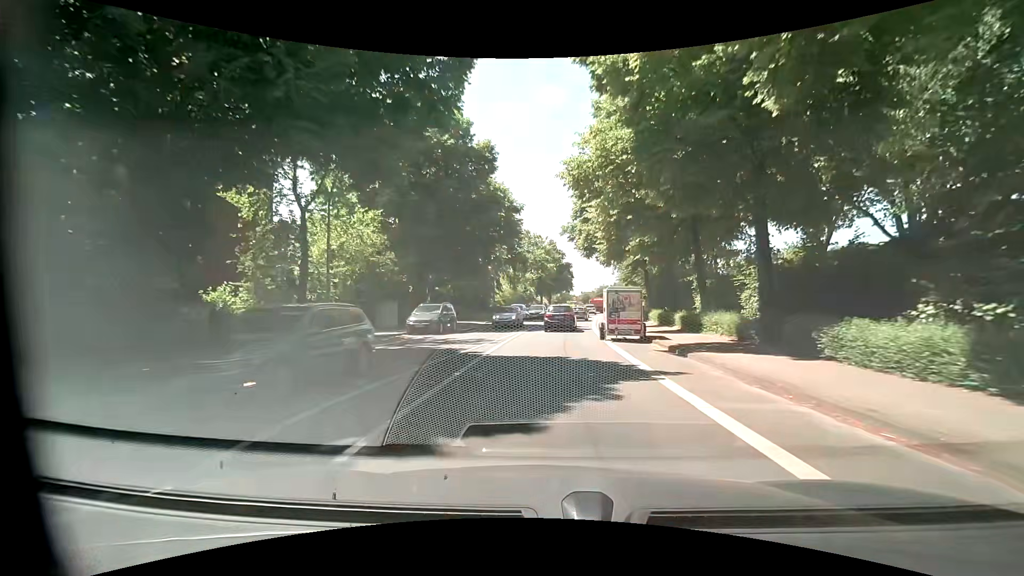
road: primary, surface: asphalt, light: Day
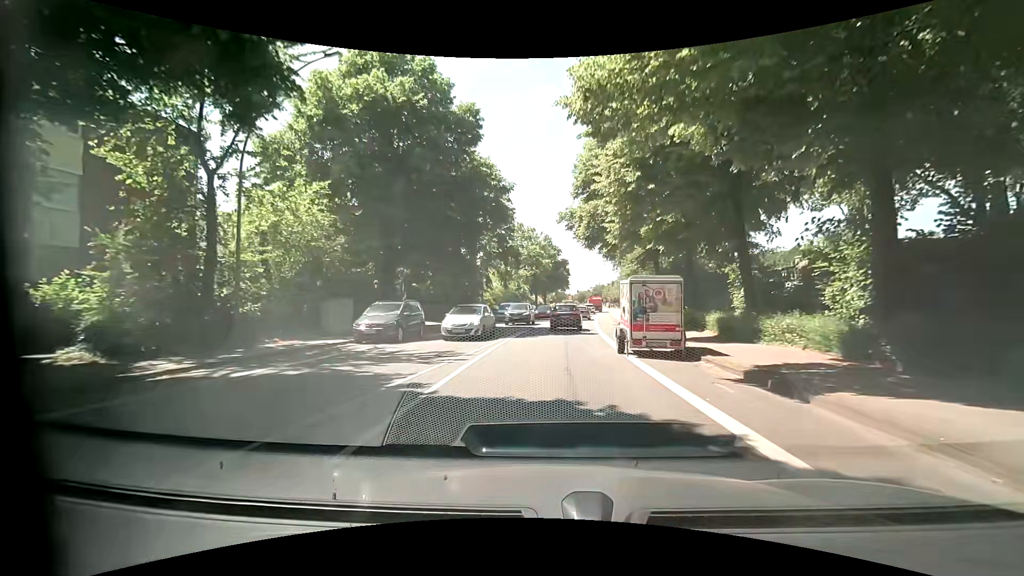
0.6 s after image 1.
(0.0, +6.5) m; 0°
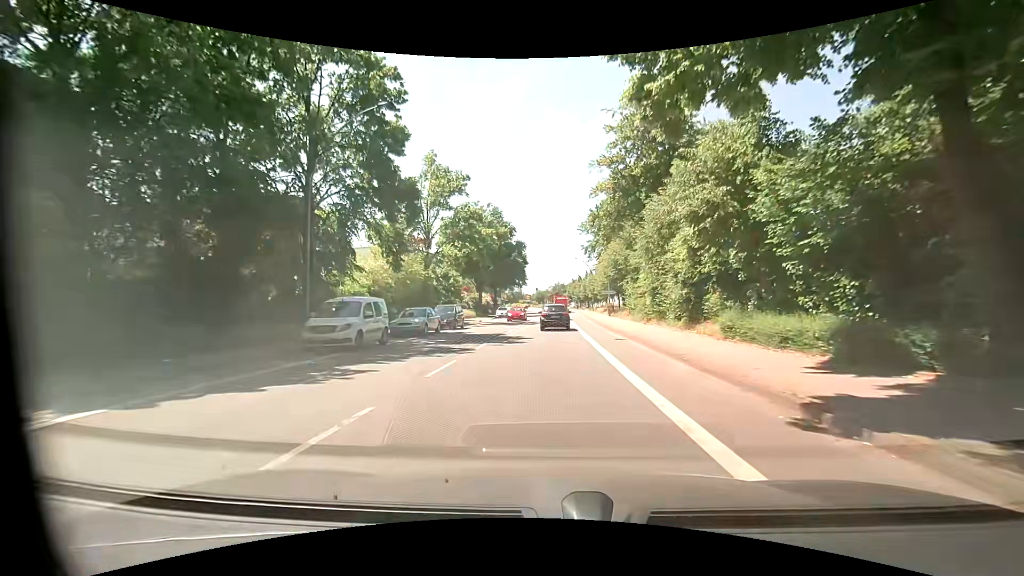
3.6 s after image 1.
(+1.7, +31.9) m; +6°
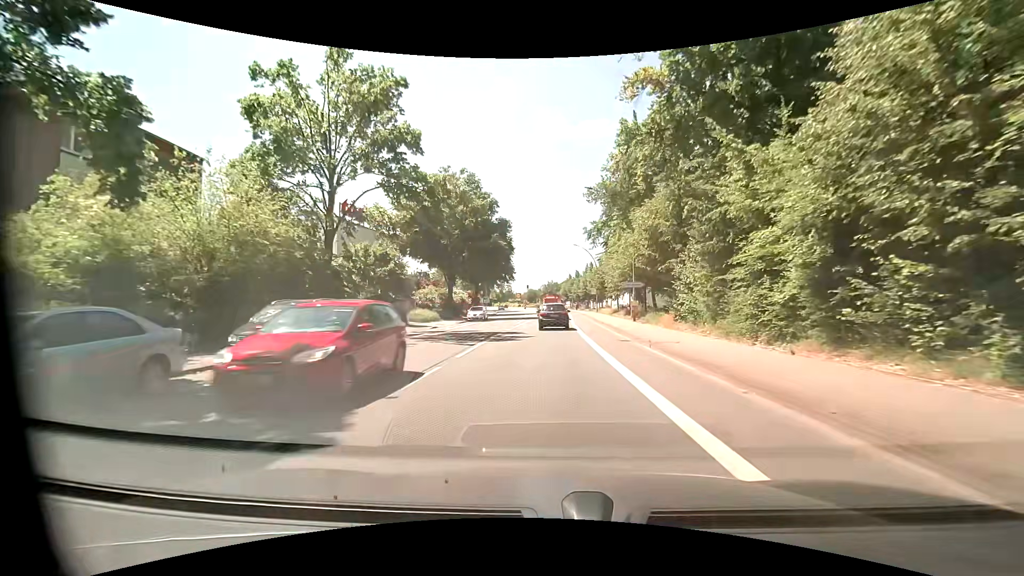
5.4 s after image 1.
(-0.1, +19.6) m; +1°
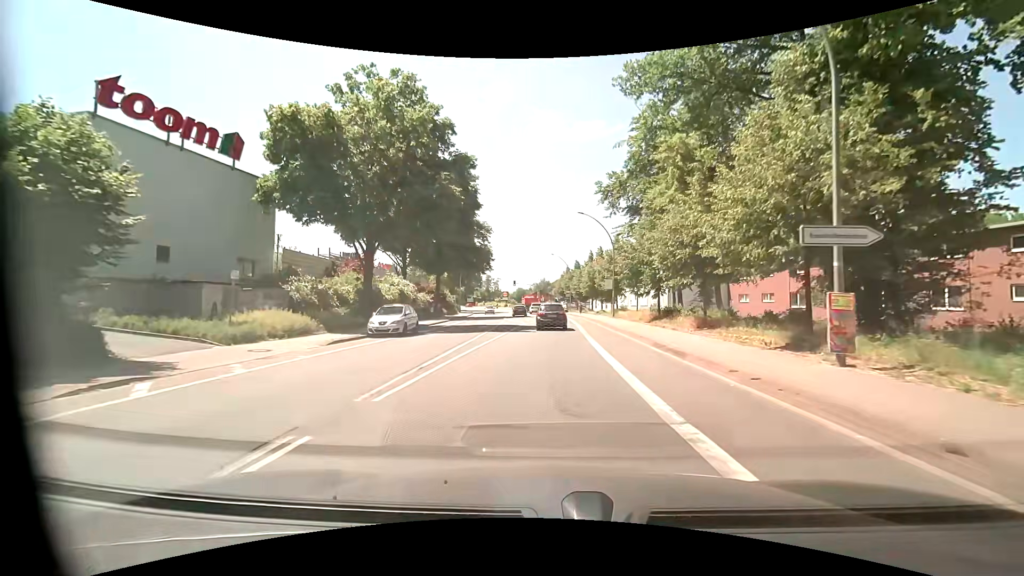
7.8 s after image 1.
(-0.1, +25.7) m; 0°
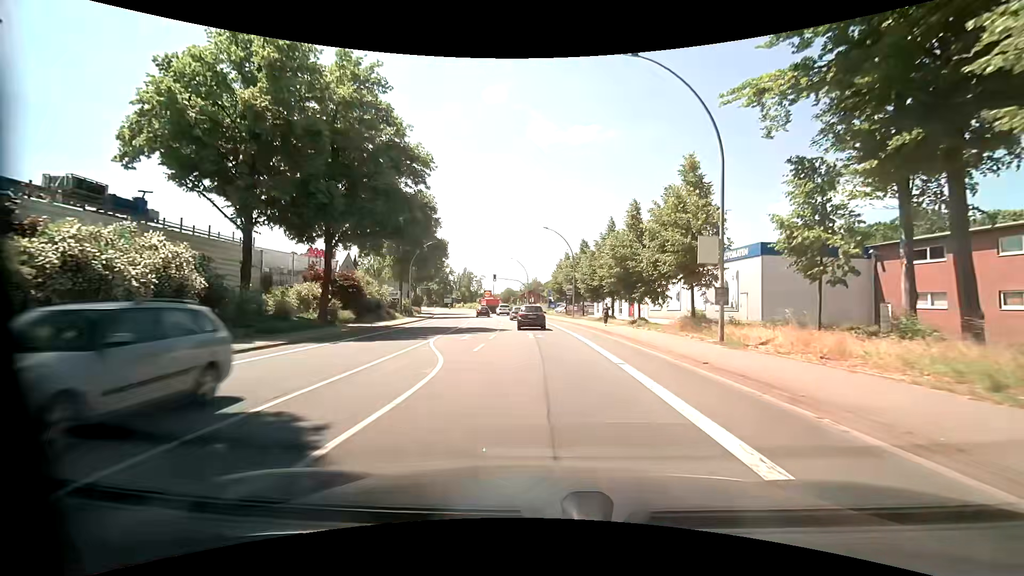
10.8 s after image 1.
(+0.4, +30.6) m; +1°
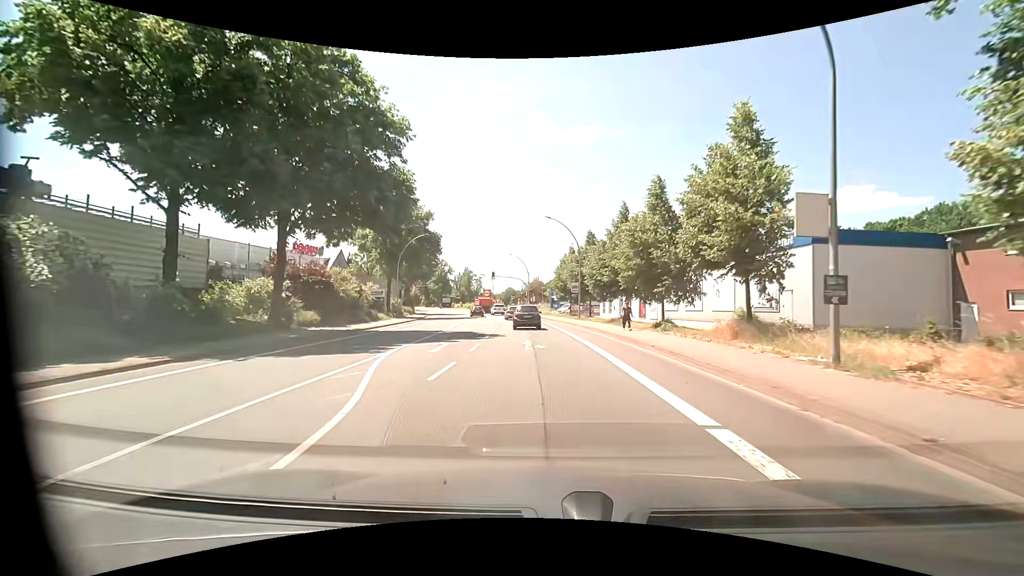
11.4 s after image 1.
(0.0, +6.4) m; 0°
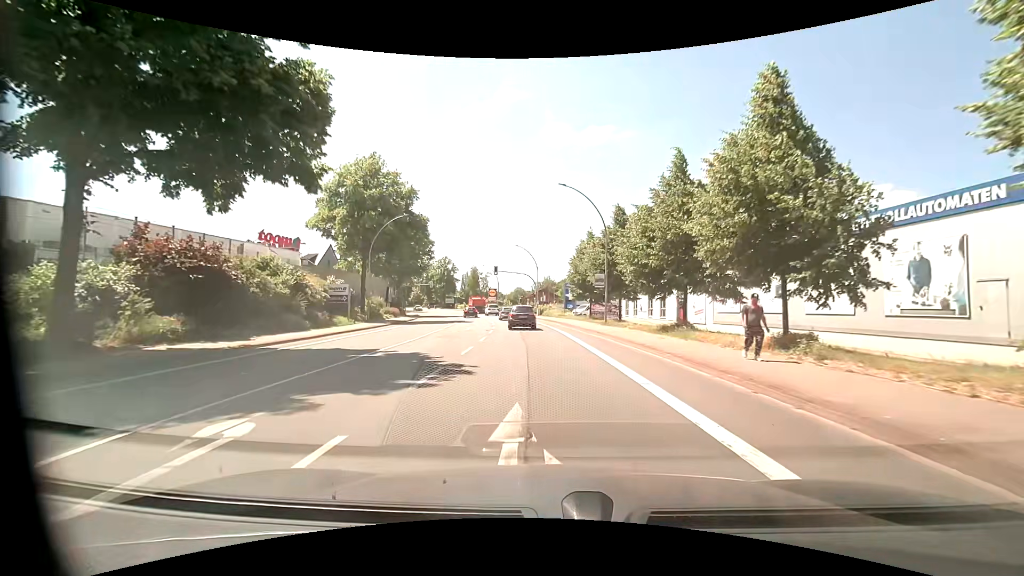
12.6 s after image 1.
(-0.2, +13.1) m; -1°
(0, +10) (-1, +20) (-1, +30) (-2, +40) (-4, +50) (-5, +60) (-7, +70) (-9, +79) (-11, +89) (-14, +99) m
